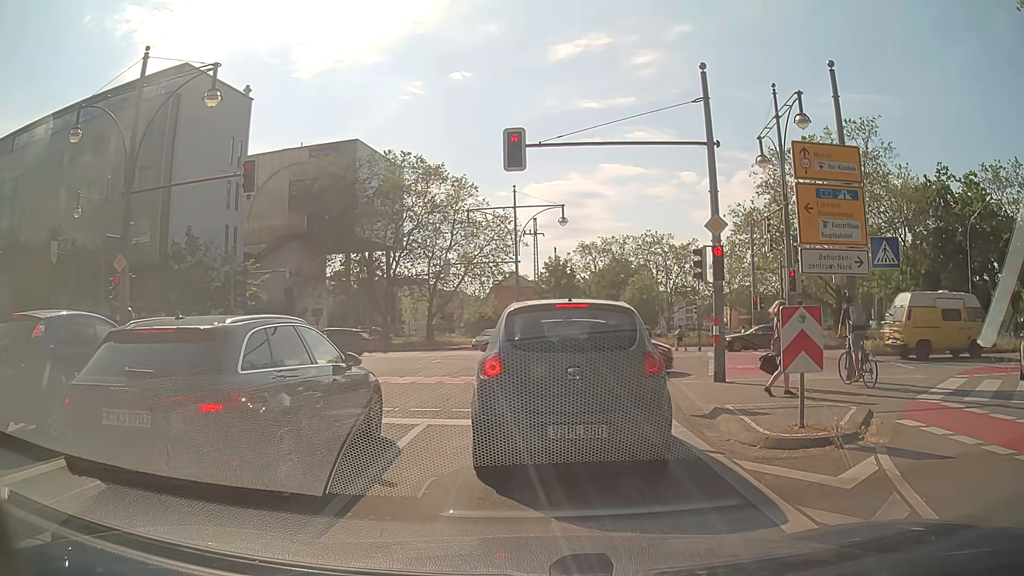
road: primary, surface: asphalt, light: Day
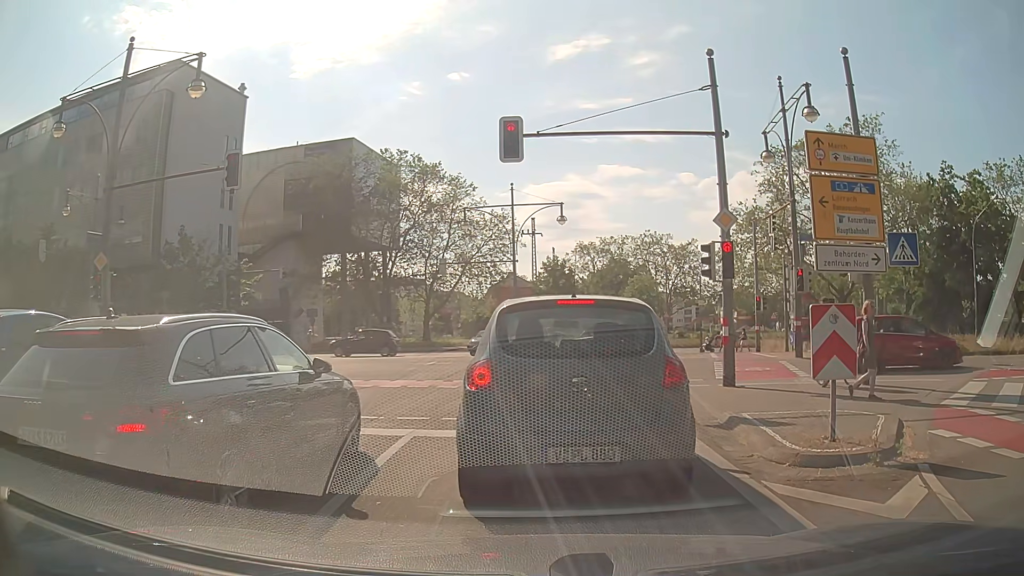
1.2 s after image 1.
(0.0, +0.9) m; 0°
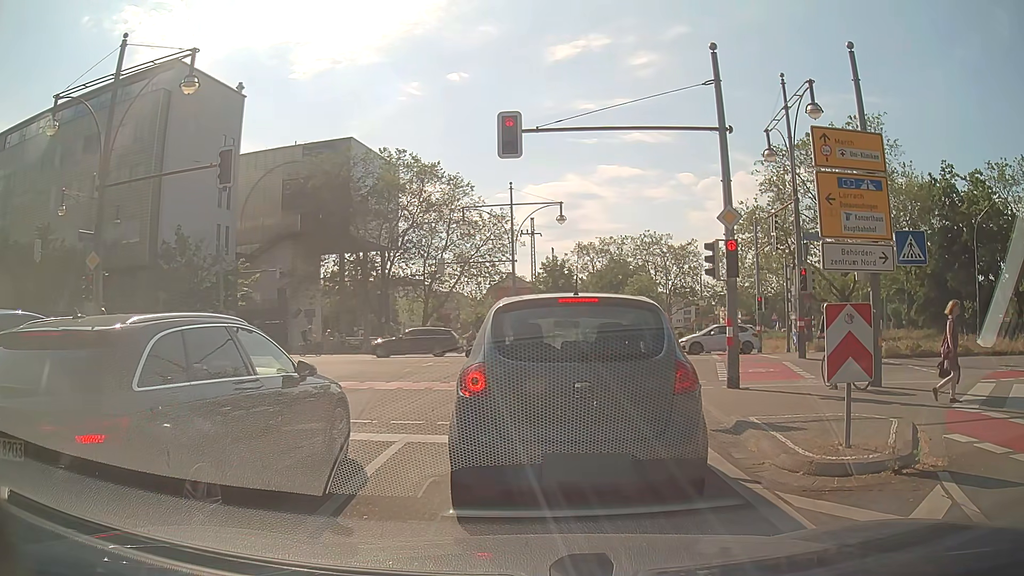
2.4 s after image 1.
(0.0, +0.4) m; 0°
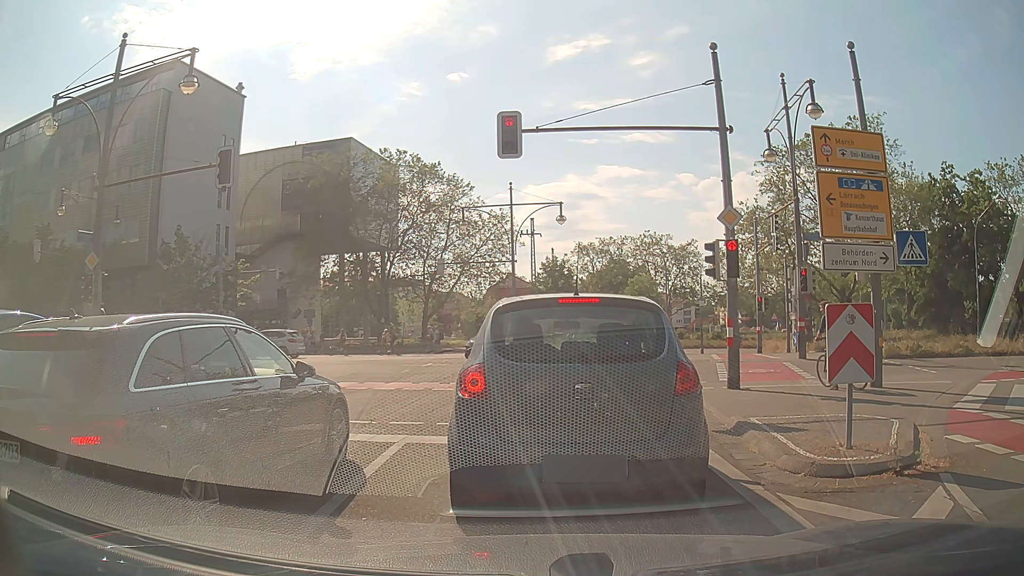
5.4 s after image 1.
(0.0, +0.1) m; 0°
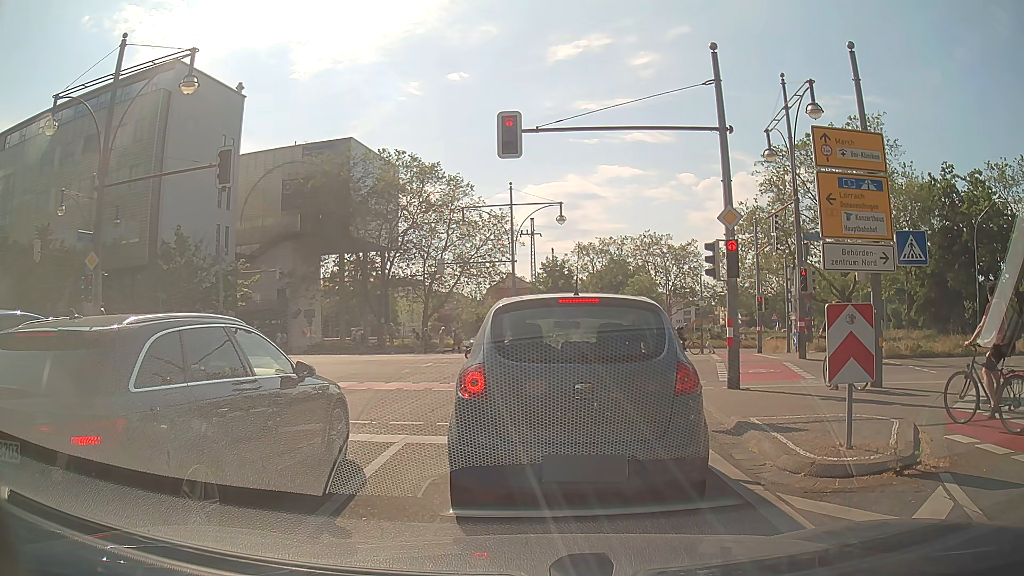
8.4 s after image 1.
(0.0, 0.0) m; 0°
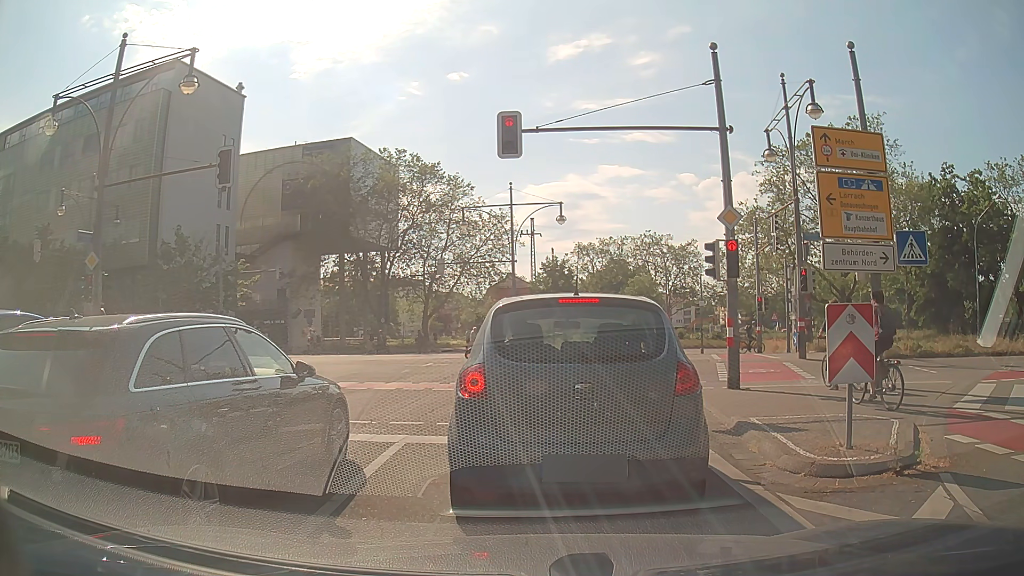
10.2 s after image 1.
(0.0, 0.0) m; 0°
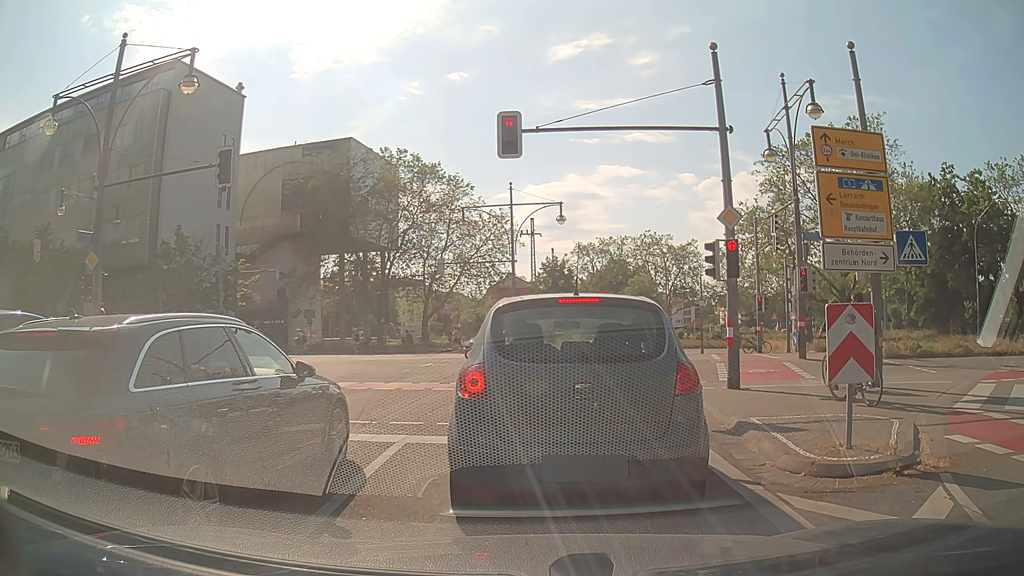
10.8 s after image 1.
(0.0, 0.0) m; 0°
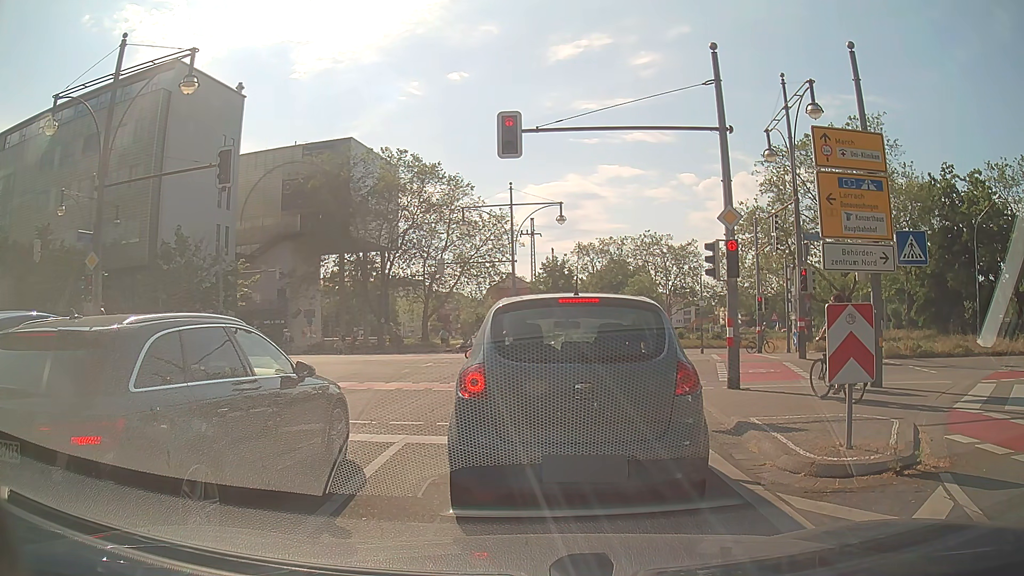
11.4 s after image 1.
(0.0, 0.0) m; 0°
